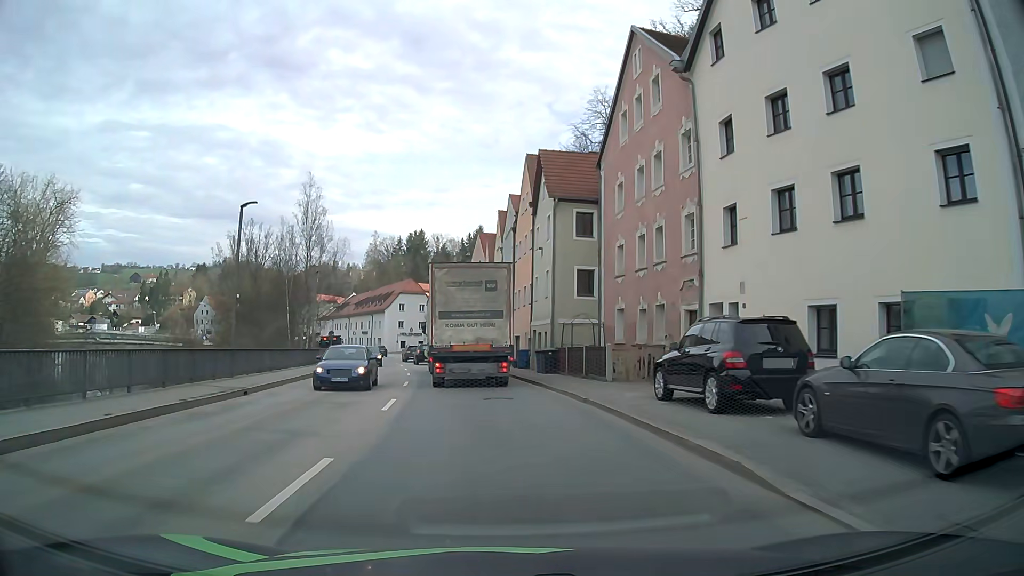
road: primary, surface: asphalt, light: Day
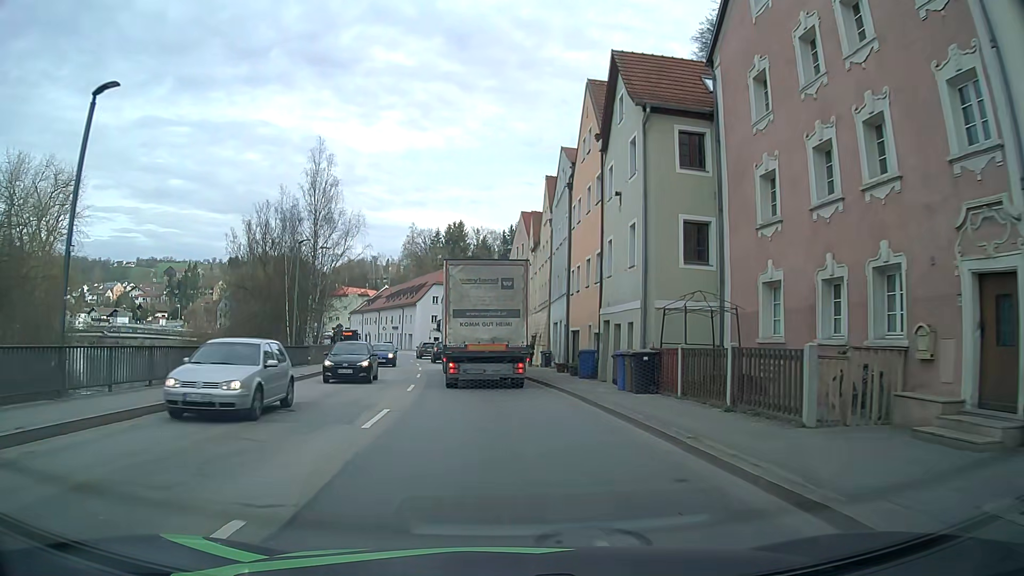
(-0.5, +12.1) m; -4°
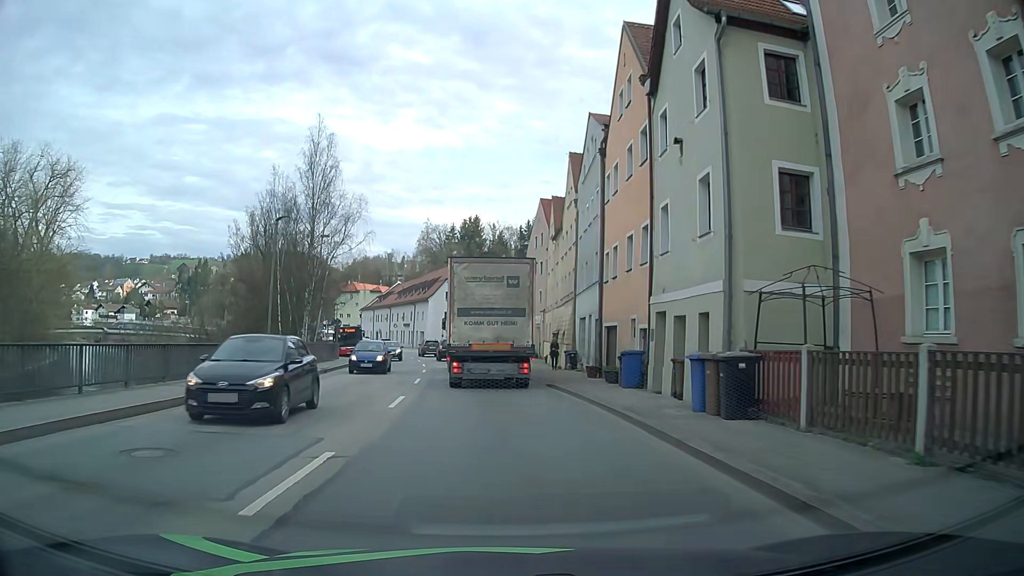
(0.0, +5.8) m; -2°
